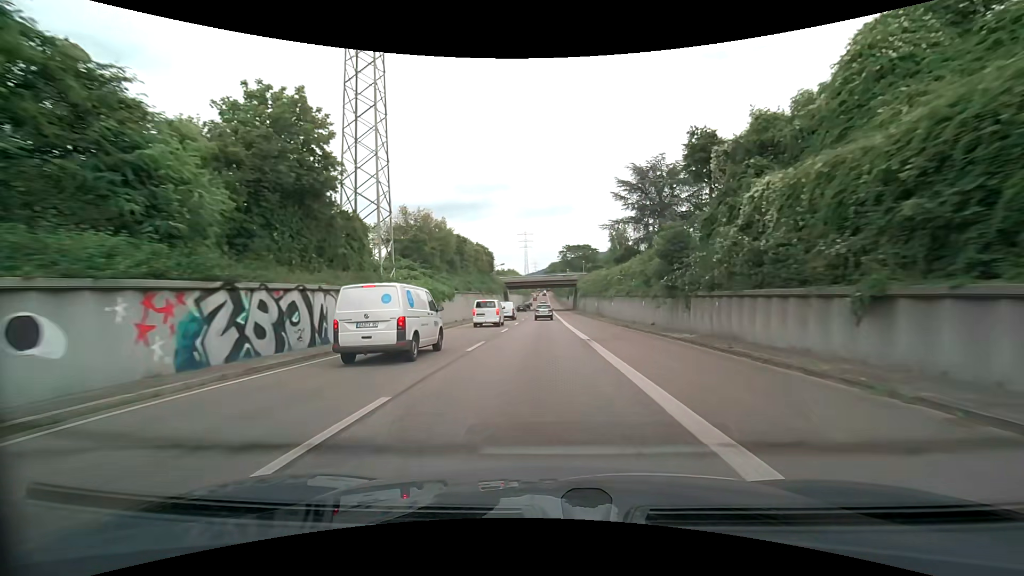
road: trunk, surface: asphalt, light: Day
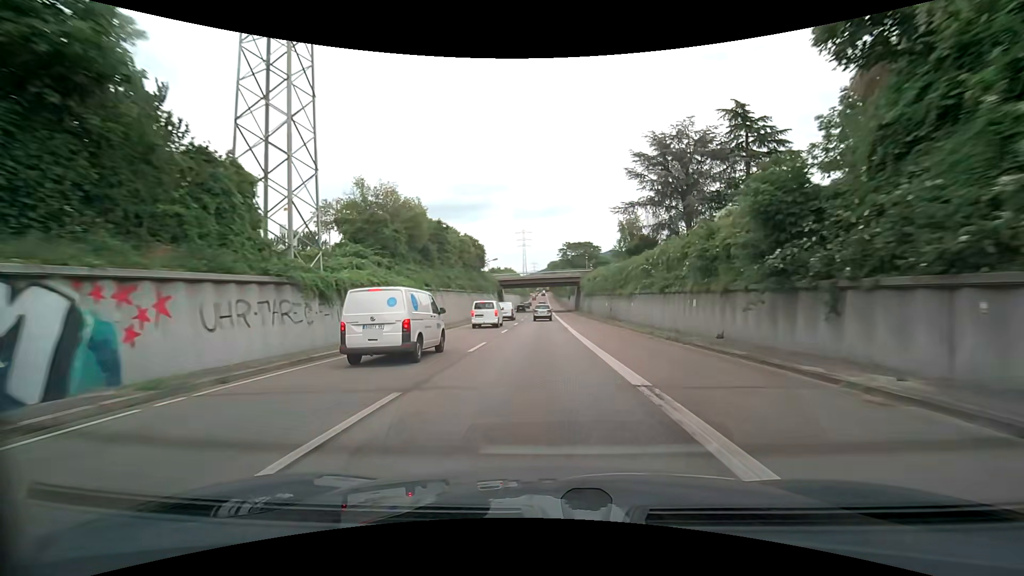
(0.0, +11.5) m; 0°
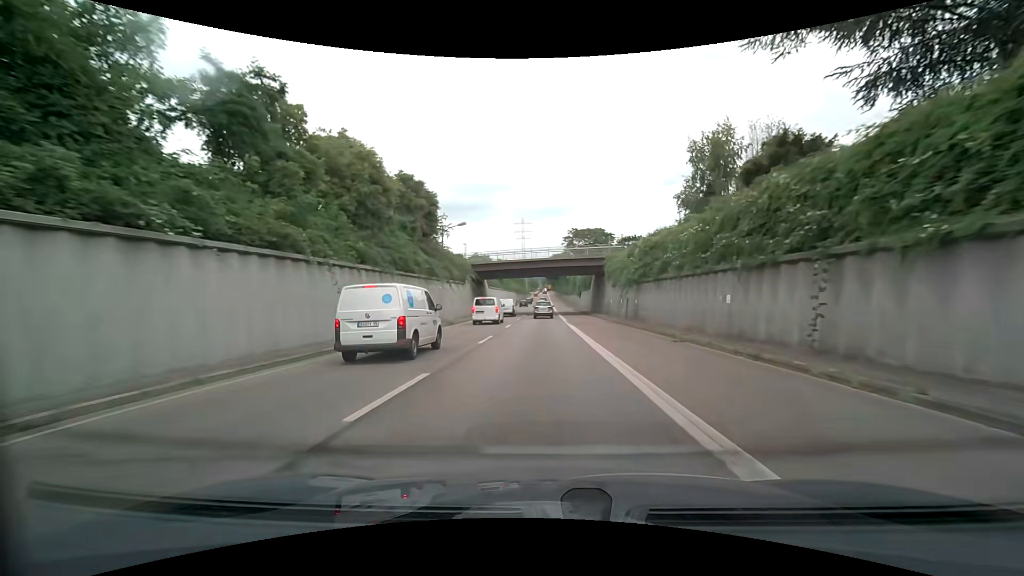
(-0.1, +33.9) m; 0°
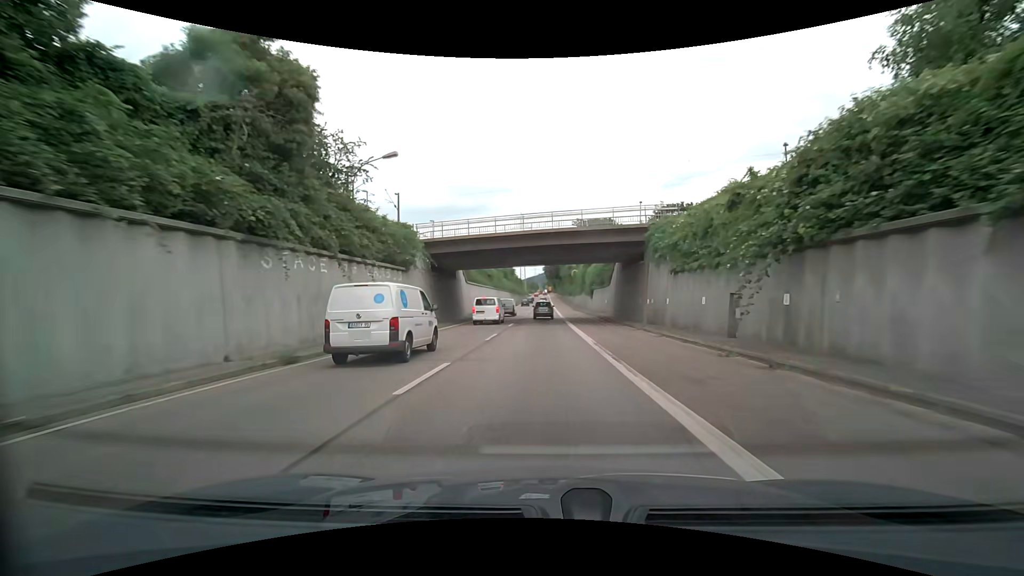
(-0.2, +22.2) m; -1°
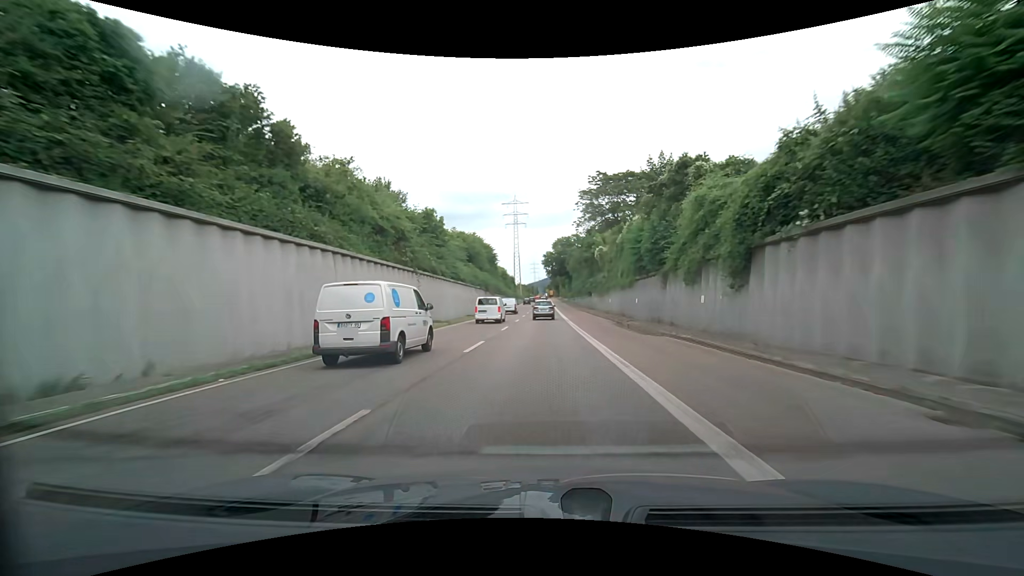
(+0.1, +53.1) m; -1°
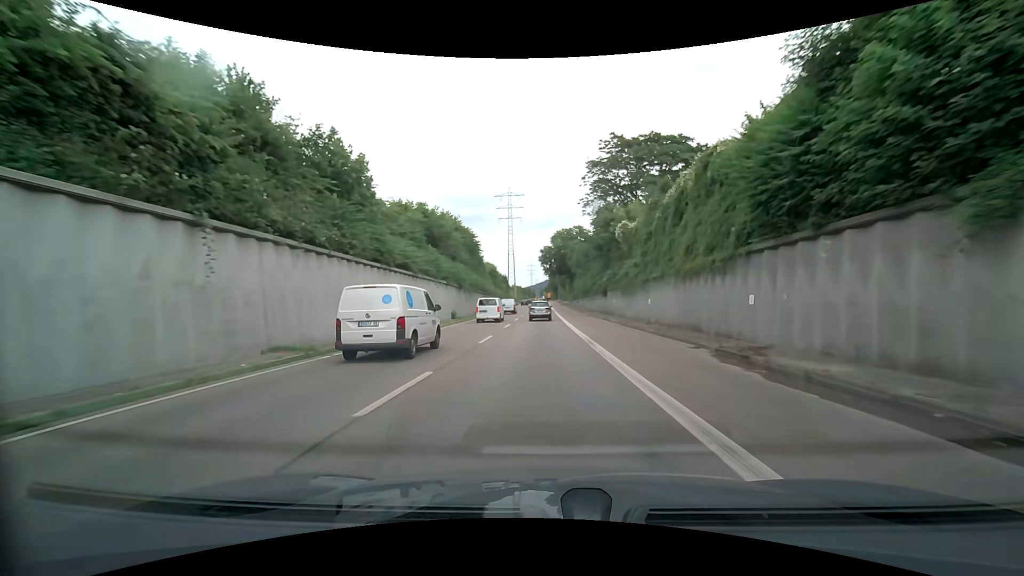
(+0.1, +20.2) m; +1°
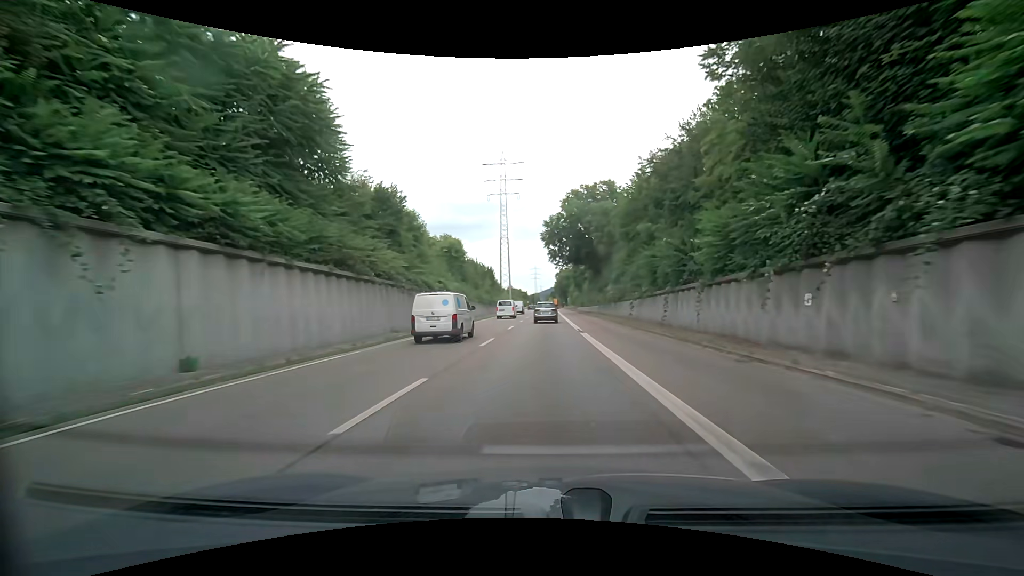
(+0.3, +49.0) m; 0°
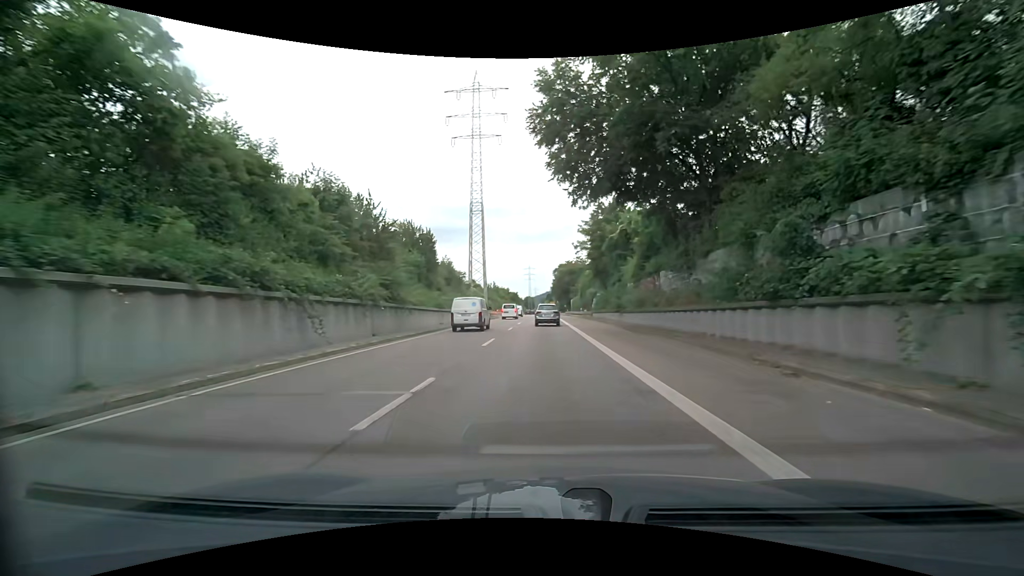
(-0.1, +47.9) m; 0°
(0, +10) (0, +20) (0, +30) (0, +40) (0, +50) (0, +60) (0, +70) (0, +80) (0, +90) (0, +100) m
